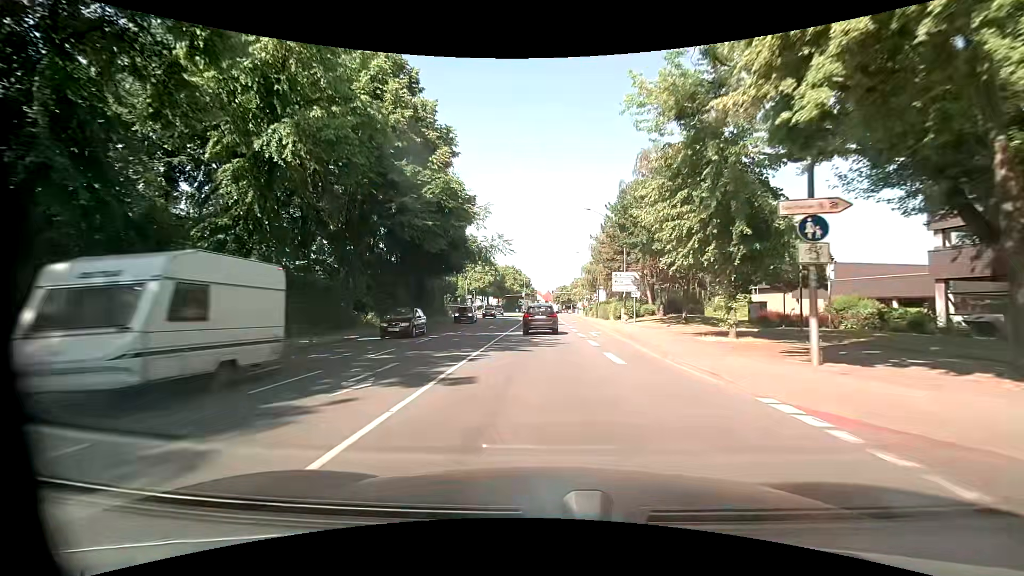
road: primary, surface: asphalt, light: Day
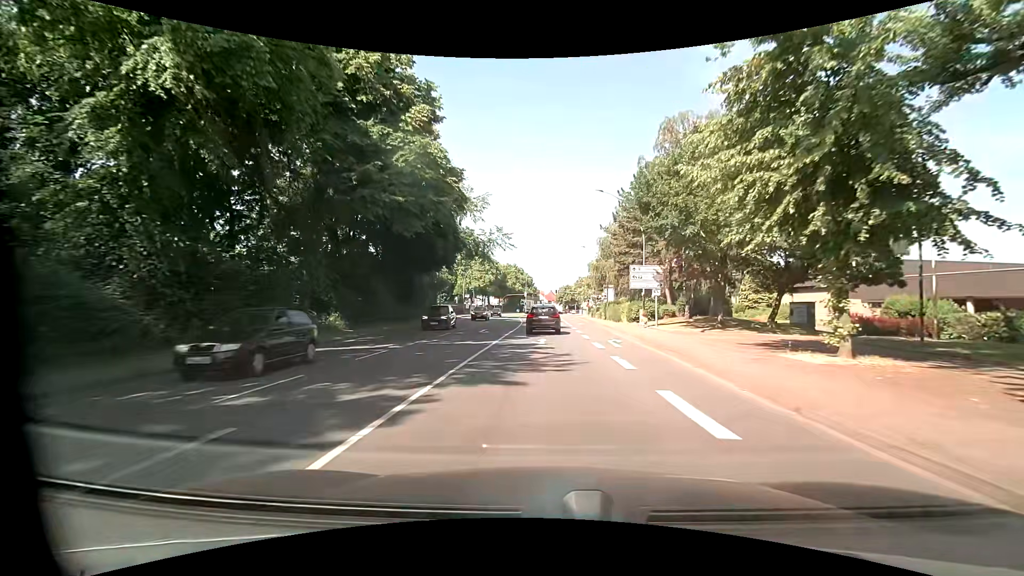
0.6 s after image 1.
(0.0, +7.0) m; 0°
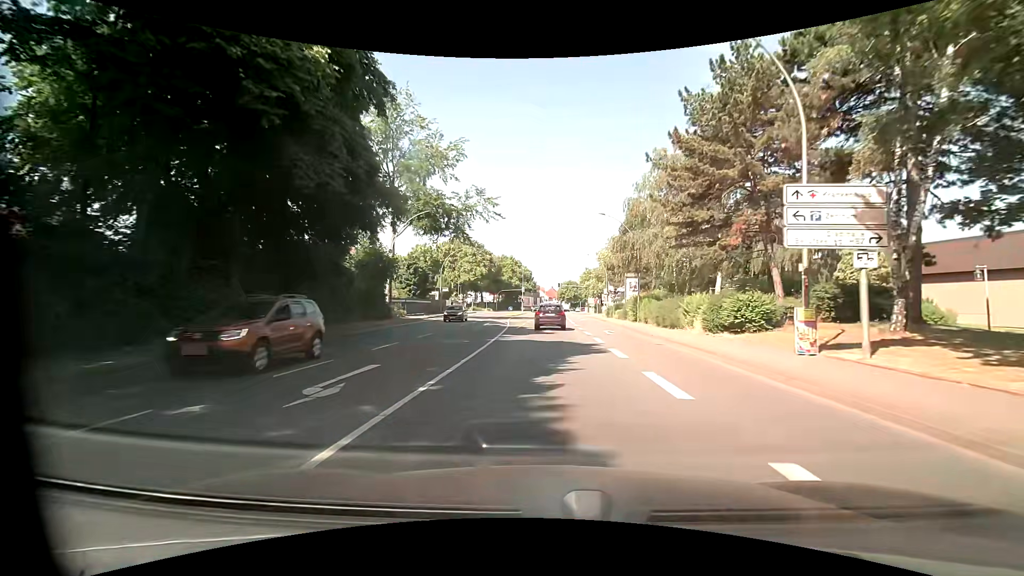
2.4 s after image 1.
(+0.1, +22.0) m; 0°
(0, +10) (0, +20) (0, +30) (0, +40) (0, +50) (+1, +60) (+1, +70) (+1, +80) (+2, +90) (+2, +100) m
